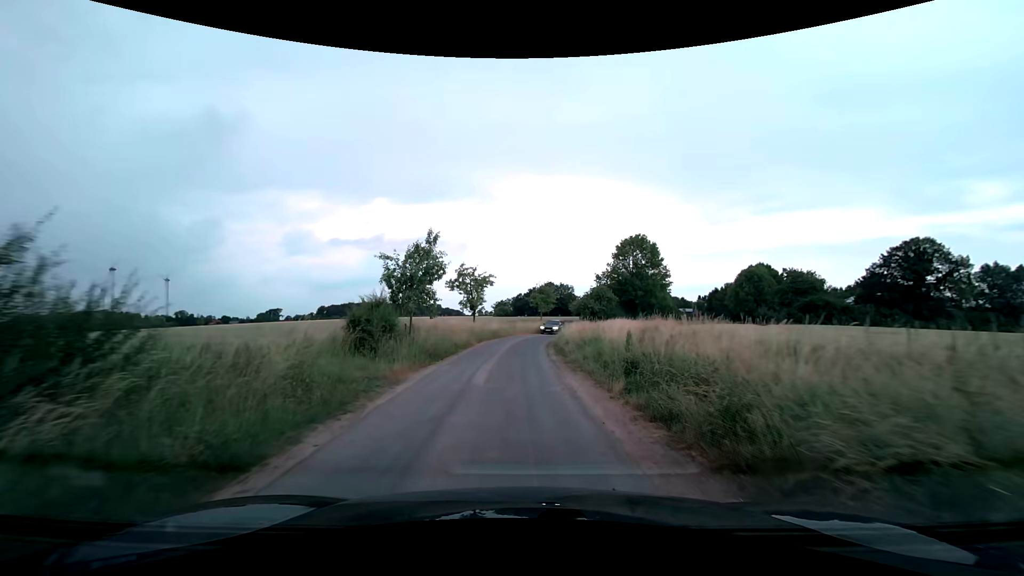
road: unclassified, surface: asphalt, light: Day
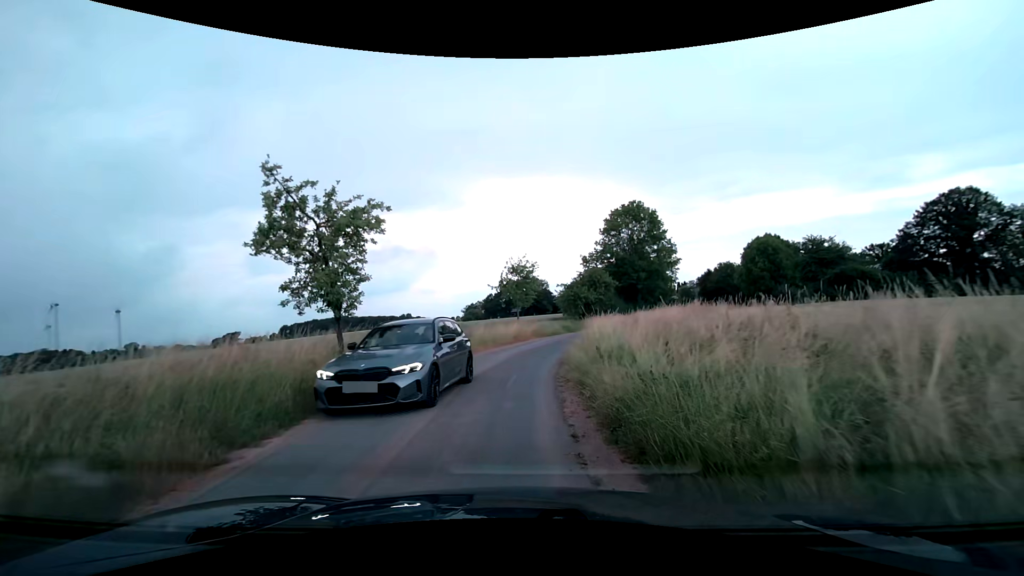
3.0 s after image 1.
(+0.3, +21.6) m; +2°
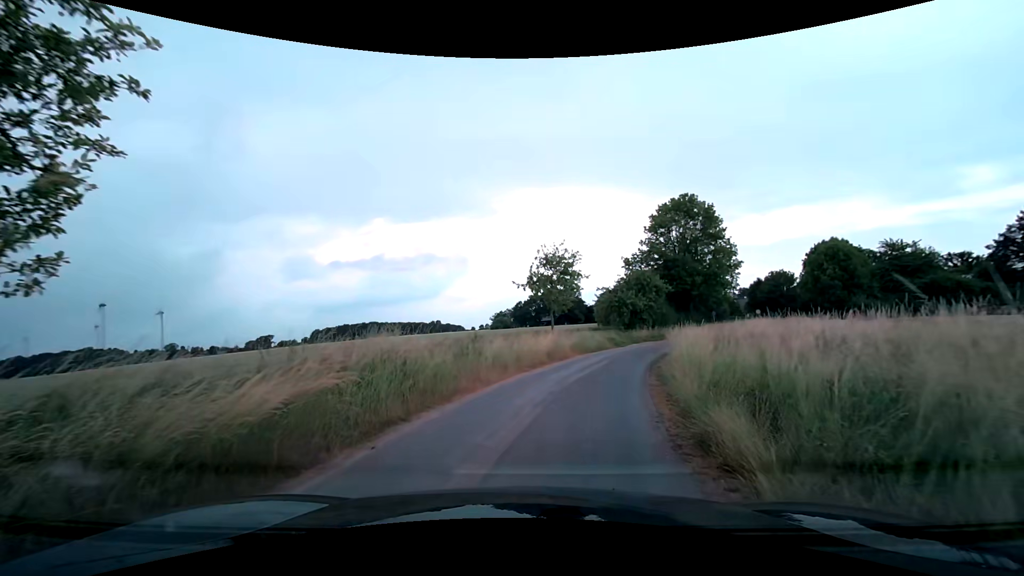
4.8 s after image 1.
(-0.2, +9.3) m; -2°
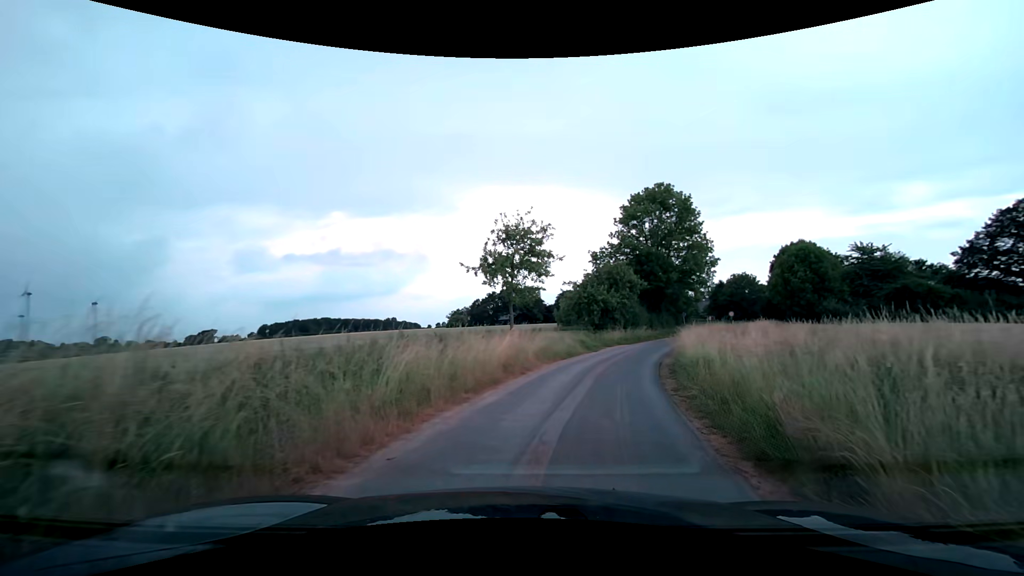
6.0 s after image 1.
(+0.1, +7.3) m; +4°
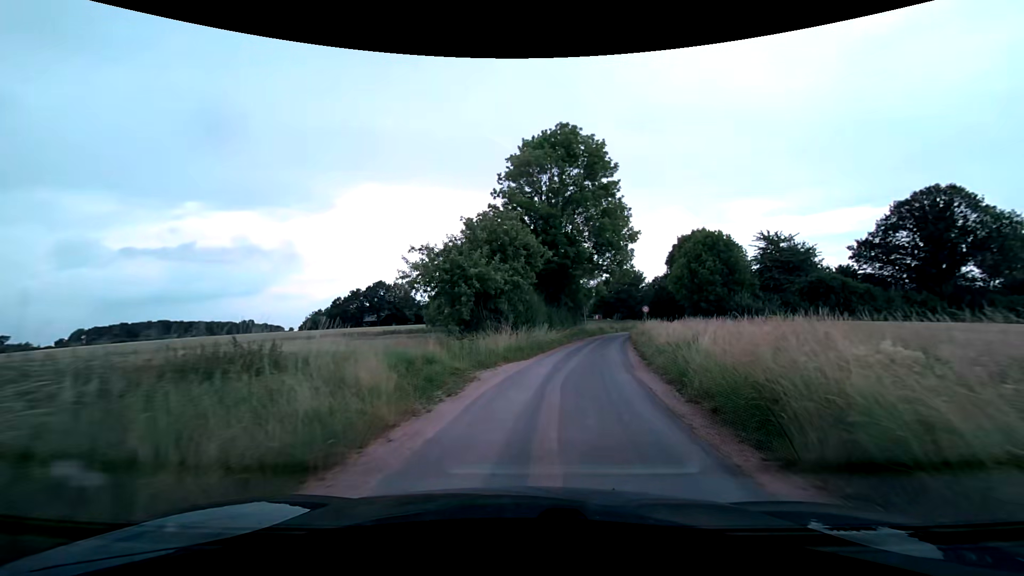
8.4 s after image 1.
(+2.6, +19.7) m; +13°
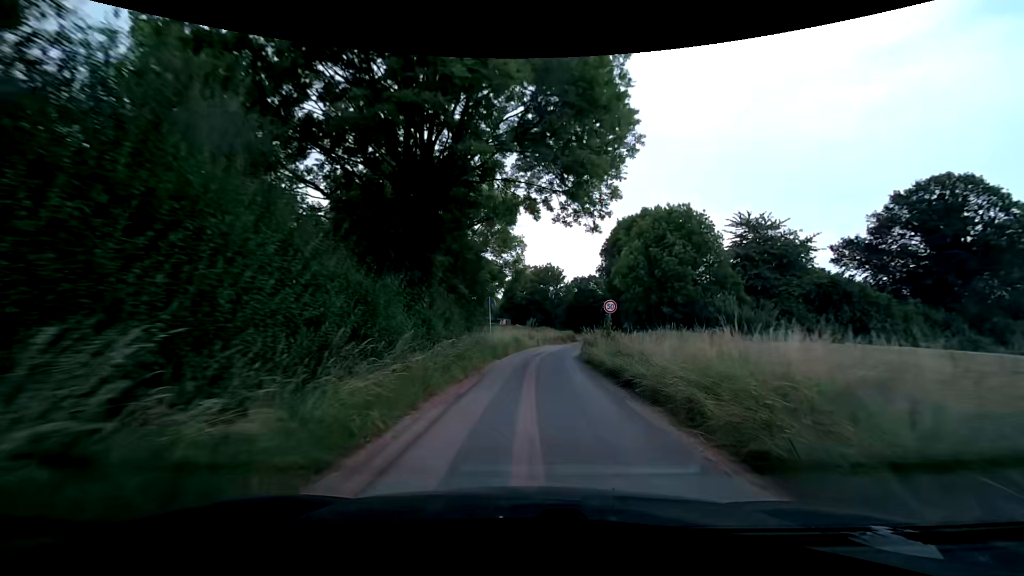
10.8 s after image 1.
(+2.7, +25.1) m; +11°
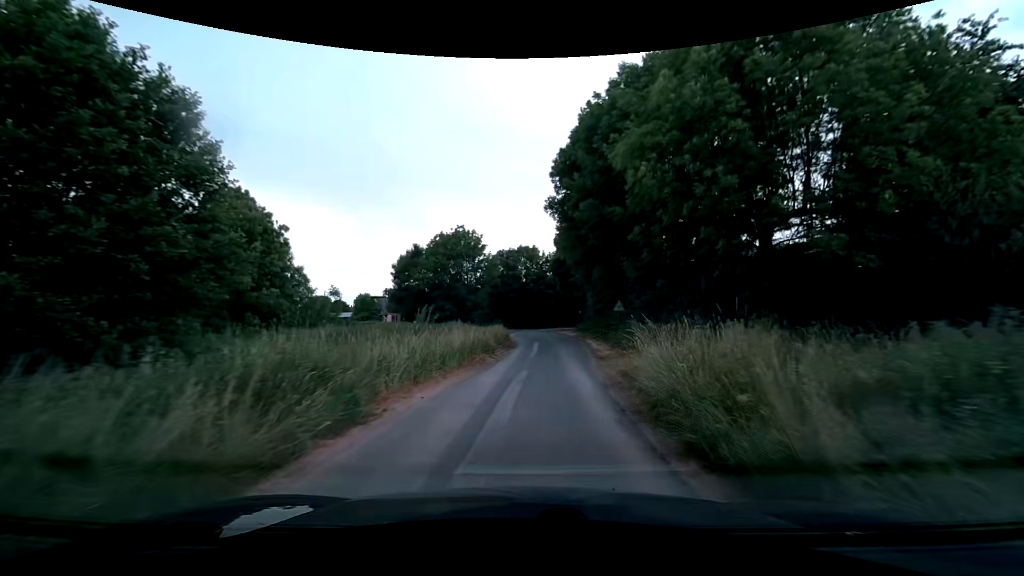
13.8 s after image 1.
(+2.3, +32.2) m; +9°
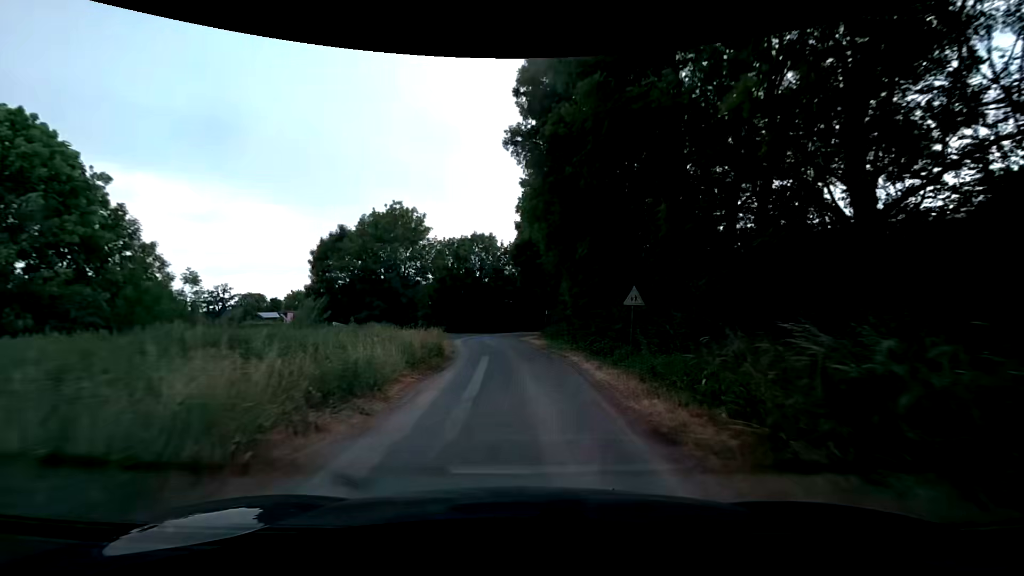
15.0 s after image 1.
(+0.5, +12.6) m; +4°
(0, +10) (0, +20) (0, +30) (-1, +40) (-4, +50) (-8, +59) (-13, +67) (-19, +75) (-25, +83) (-32, +90) m
